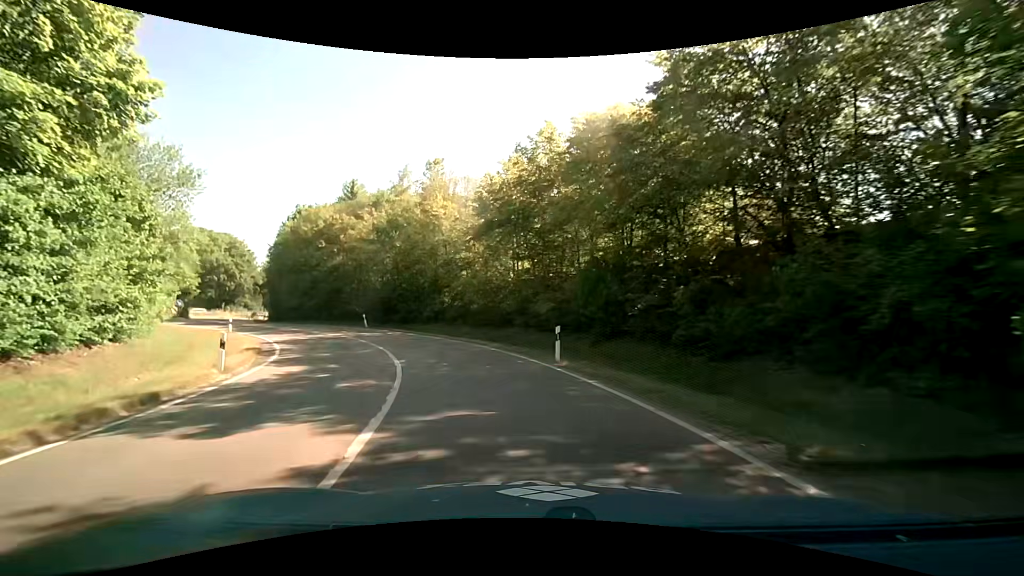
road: trunk_link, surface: asphalt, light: Day
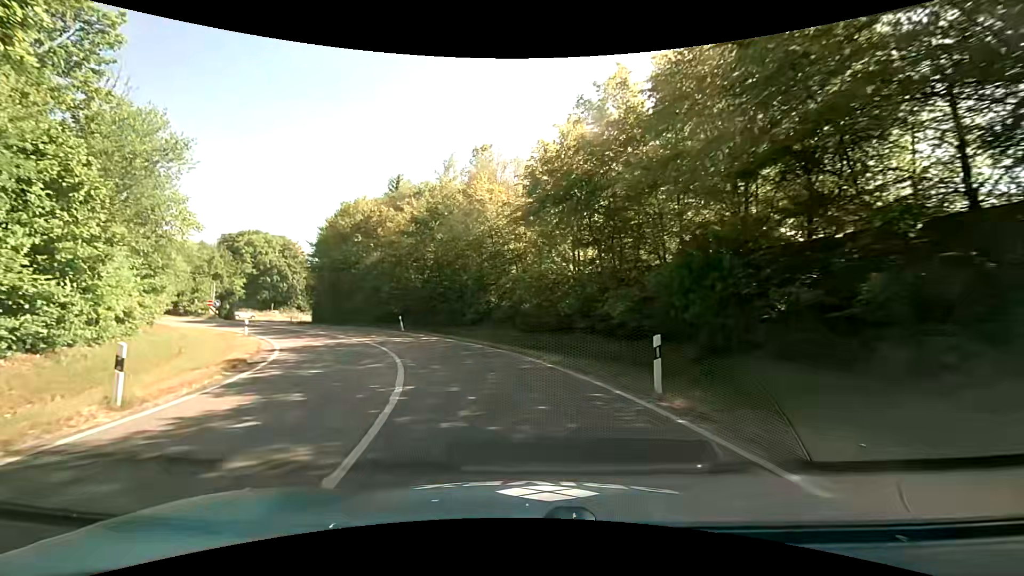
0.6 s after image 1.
(-0.4, +5.7) m; -7°
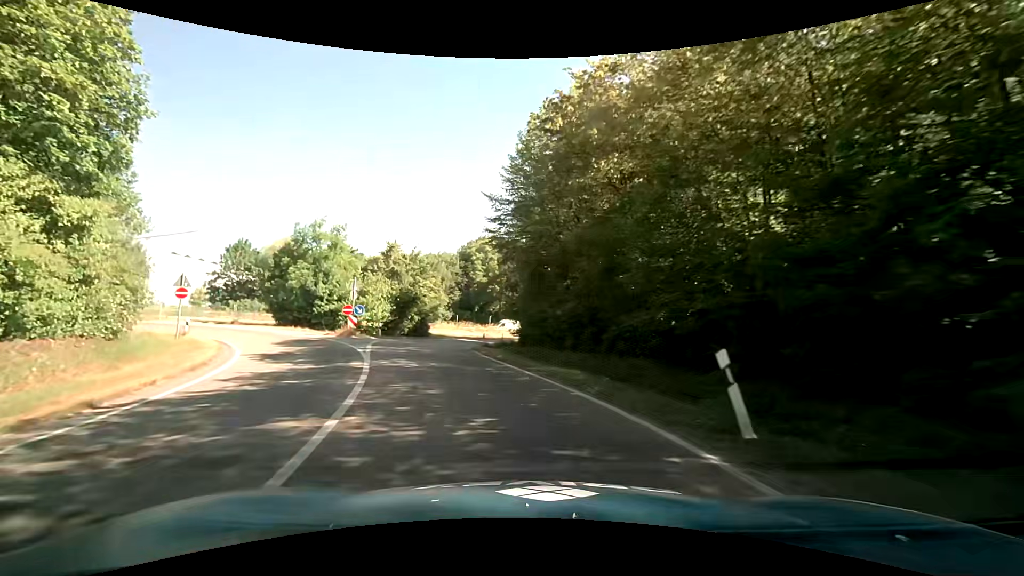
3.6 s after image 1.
(-6.9, +26.7) m; -28°
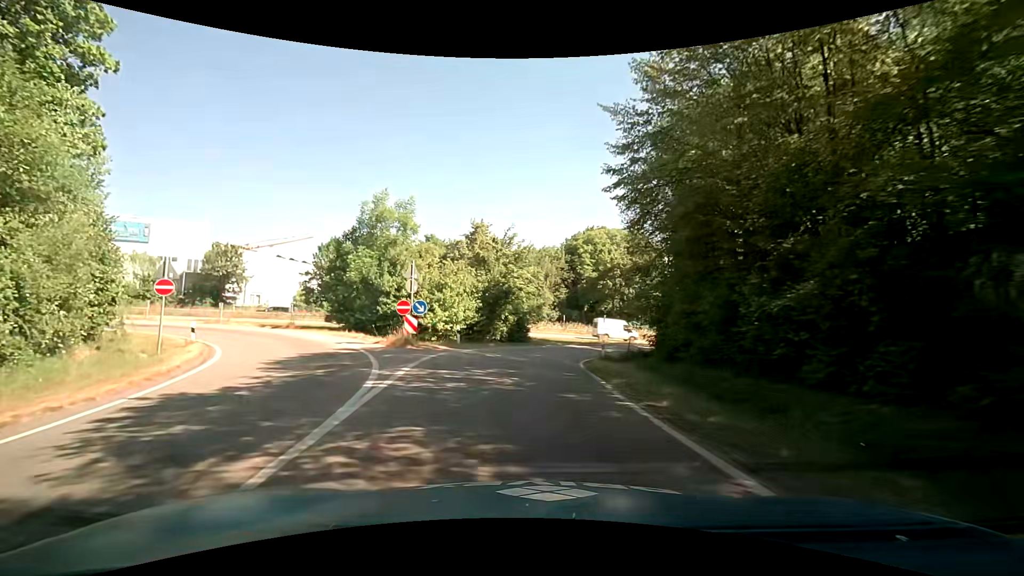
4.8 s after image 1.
(-1.2, +10.7) m; -12°
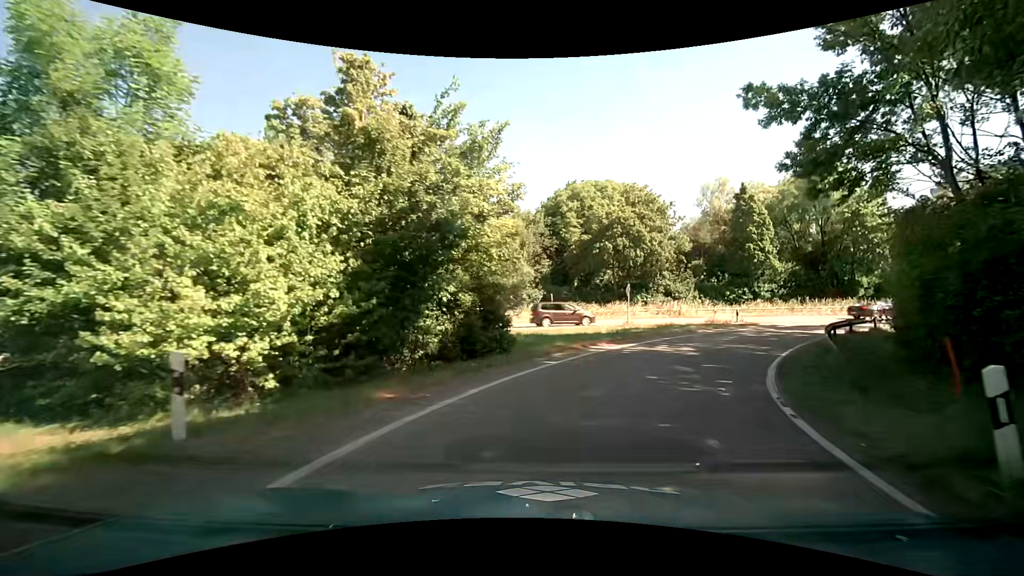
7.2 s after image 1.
(-0.4, +20.4) m; +3°
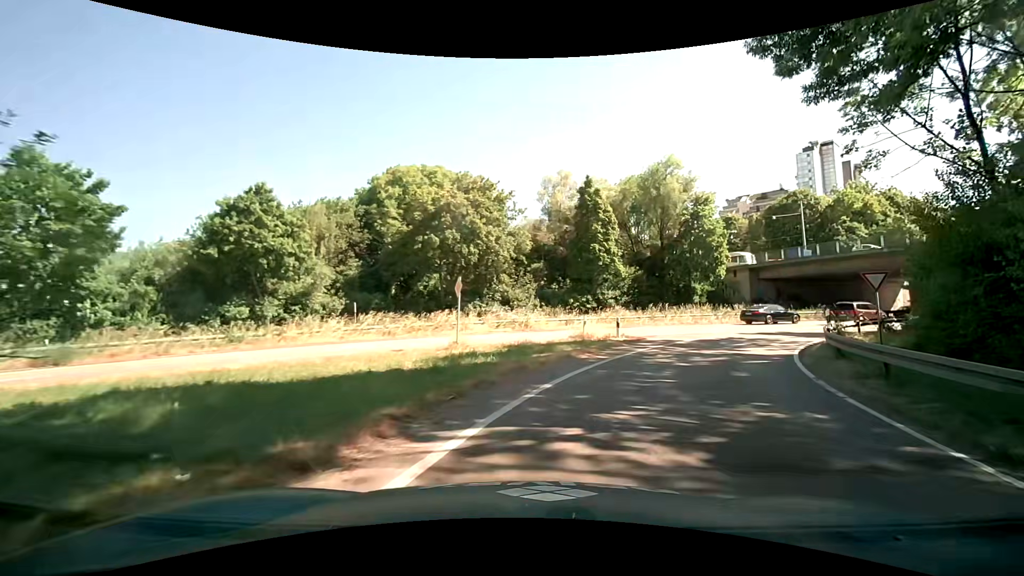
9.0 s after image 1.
(+1.9, +13.5) m; +20°
